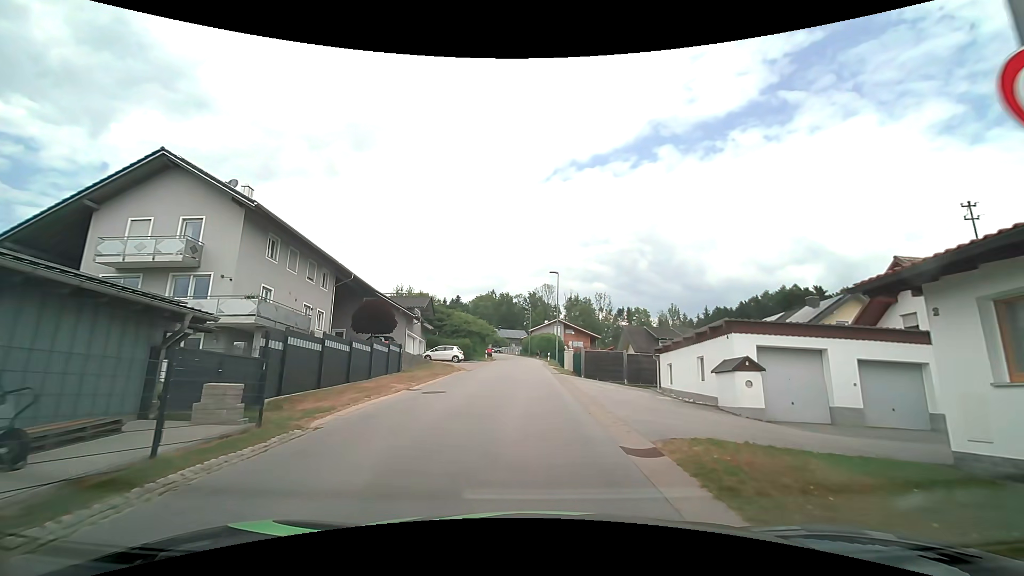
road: tertiary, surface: asphalt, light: Day
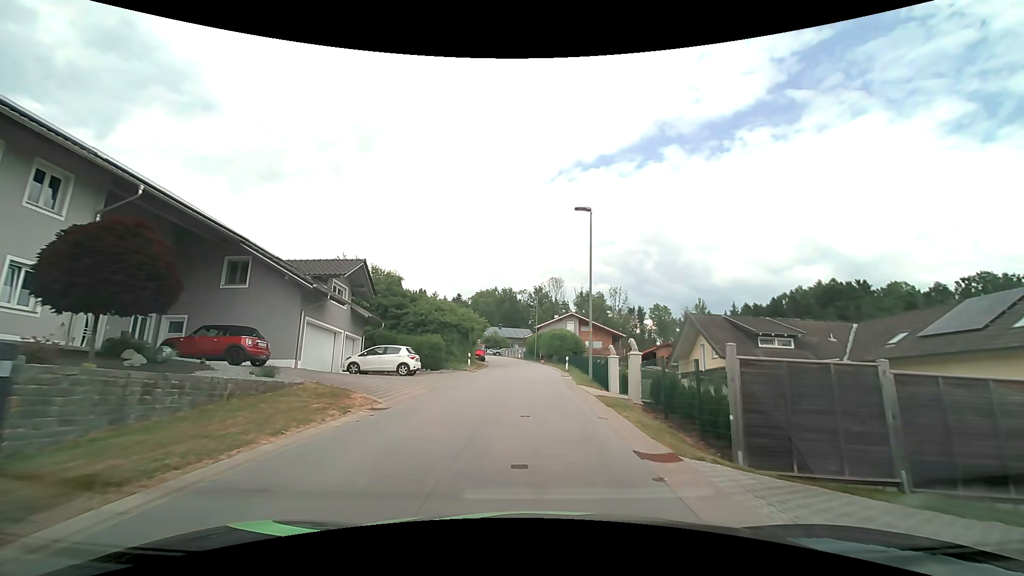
(-0.1, +20.4) m; 0°
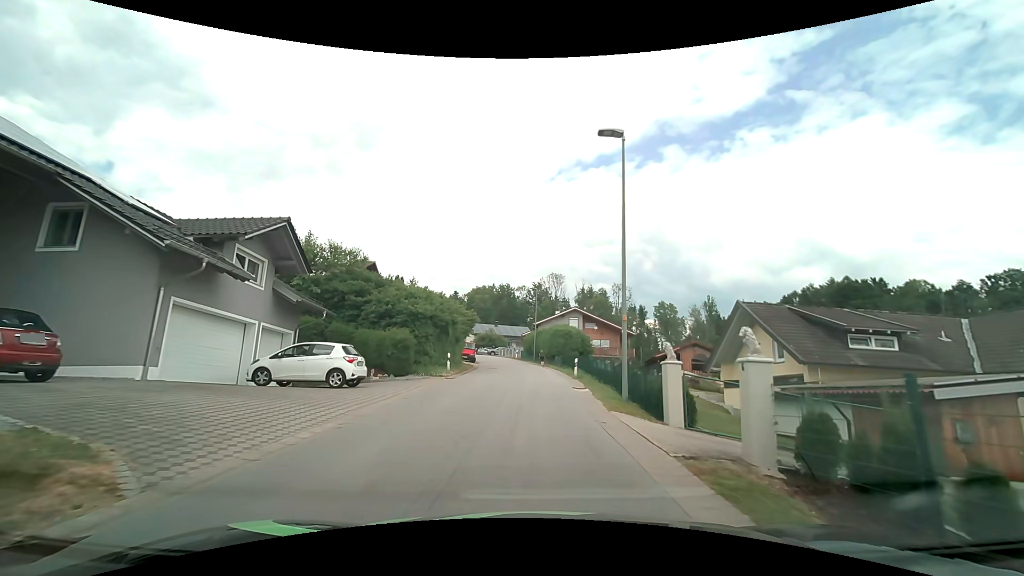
(0.0, +8.4) m; 0°
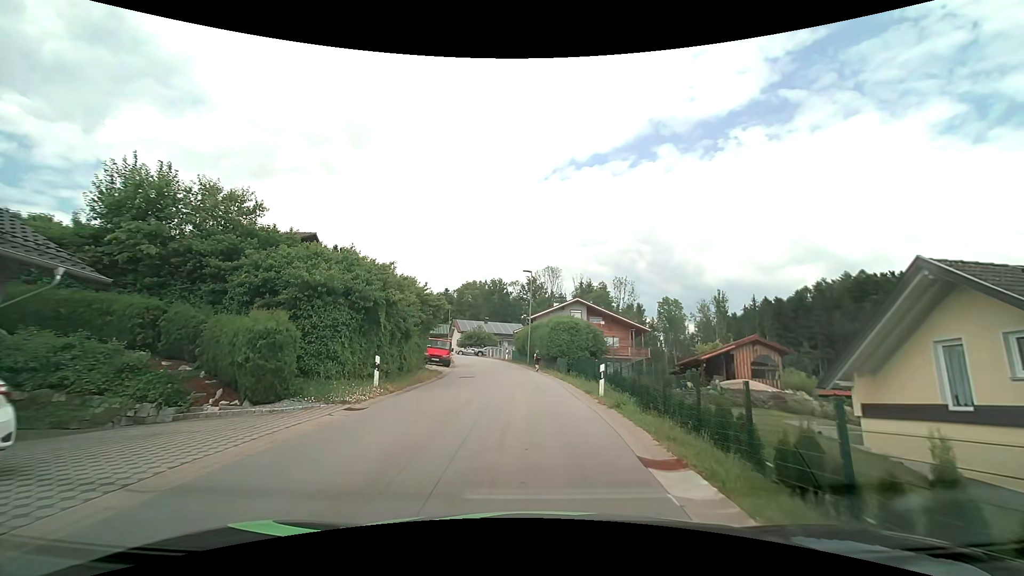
(+0.1, +12.1) m; +1°
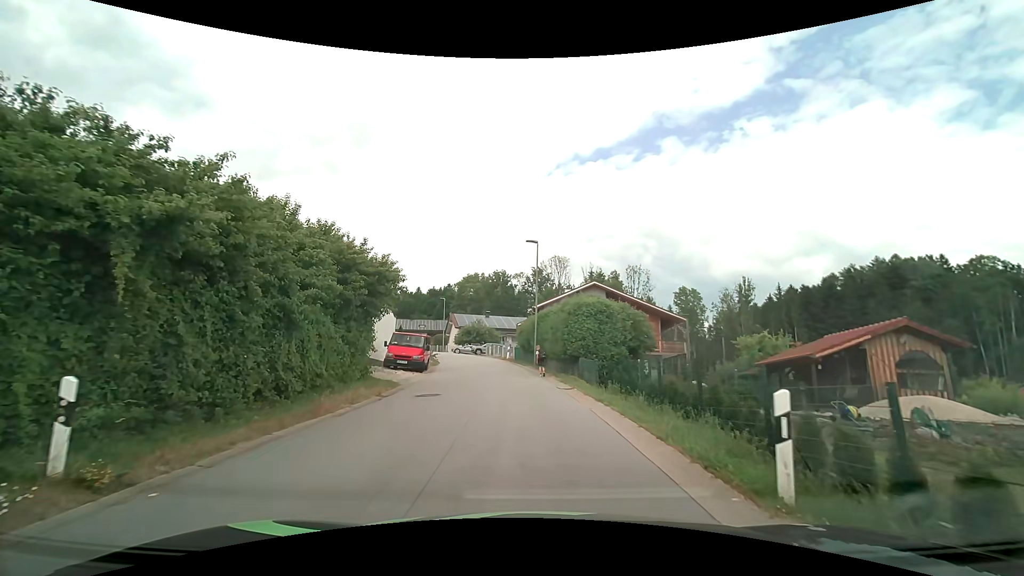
(-0.1, +10.8) m; -1°
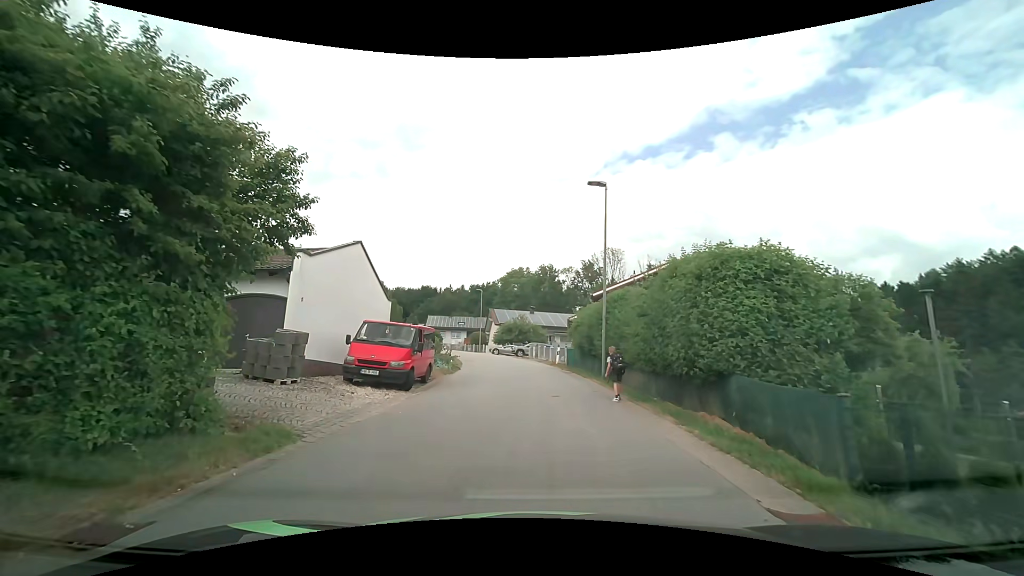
(-0.6, +11.5) m; -6°
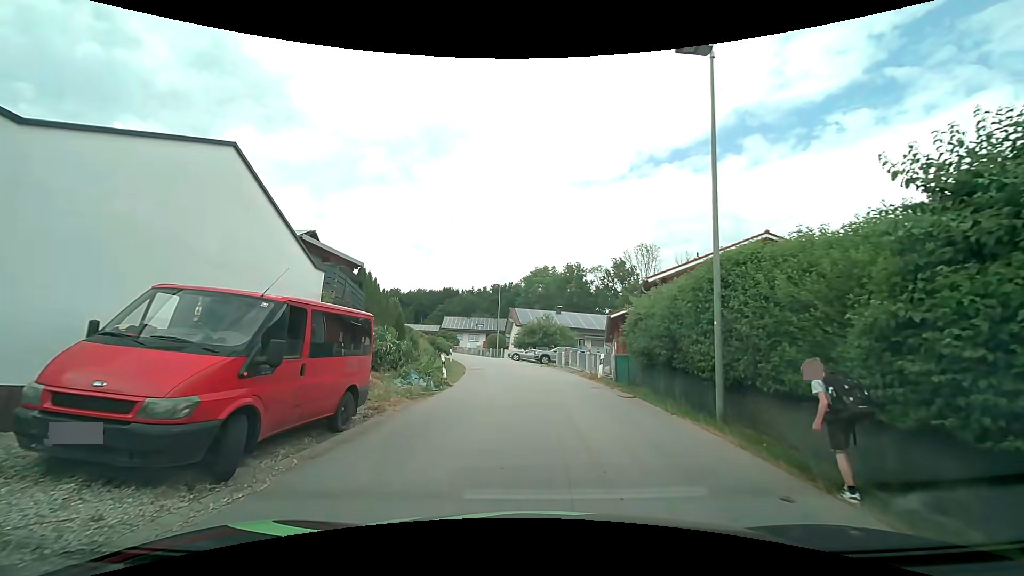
(-0.1, +9.7) m; -3°
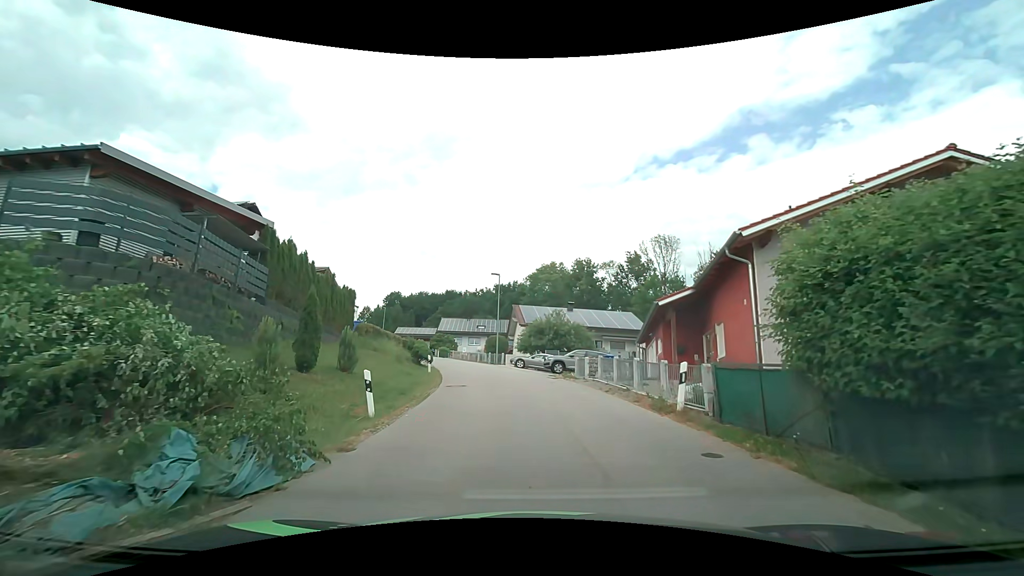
(0.0, +10.6) m; 0°
(0, +10) (0, +20) (-1, +30) (-4, +40) (-6, +49) (-10, +59) (-14, +68) (-19, +76) (-25, +85) (-30, +93) m
